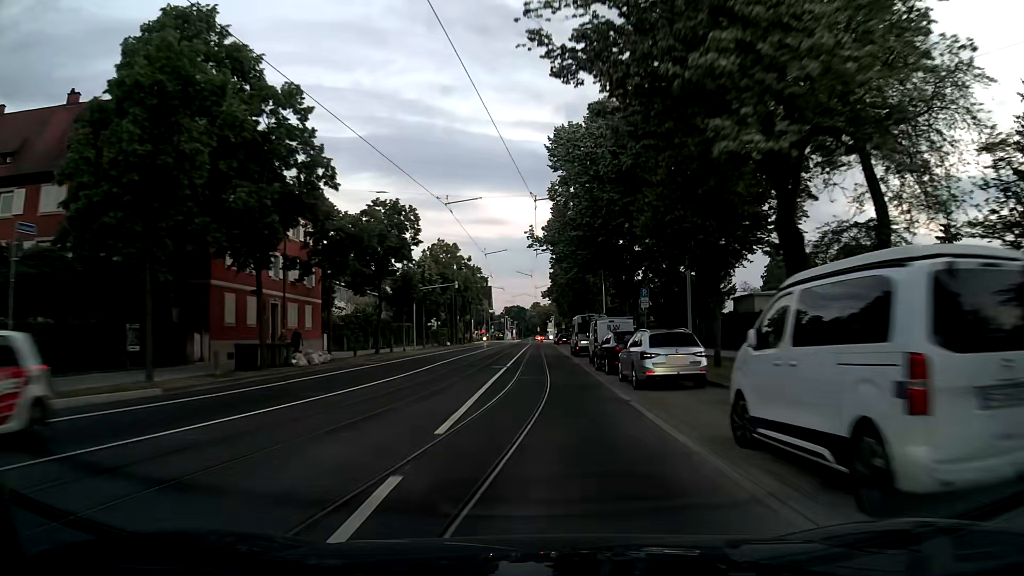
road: secondary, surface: asphalt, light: Sunrise
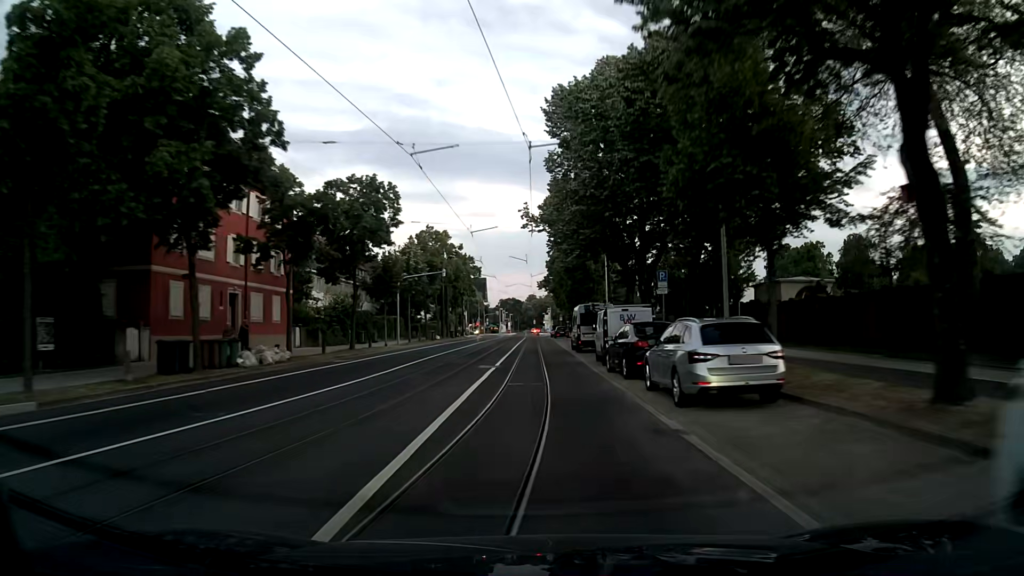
(0.0, +5.6) m; +1°
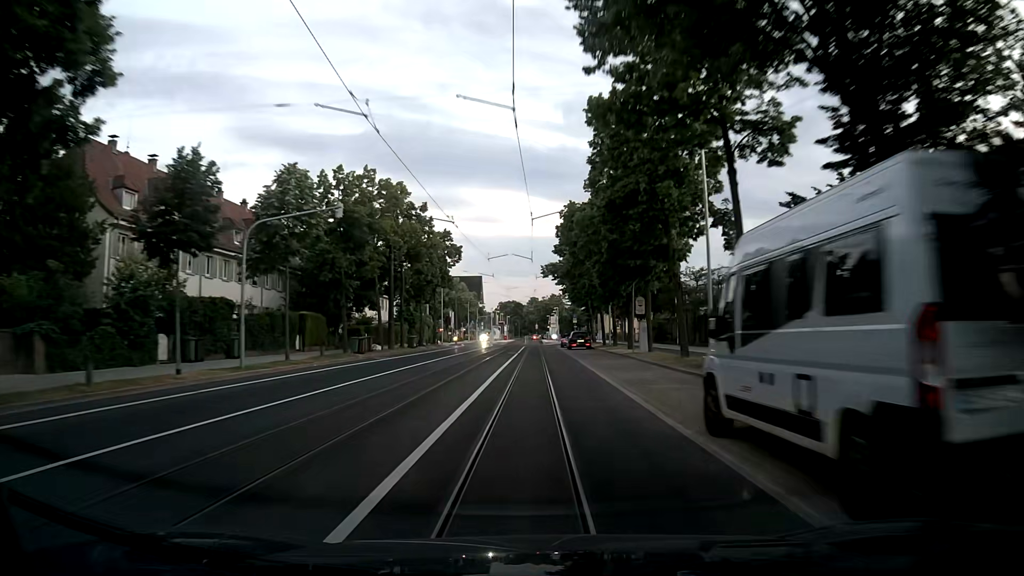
(-0.2, +31.1) m; 0°
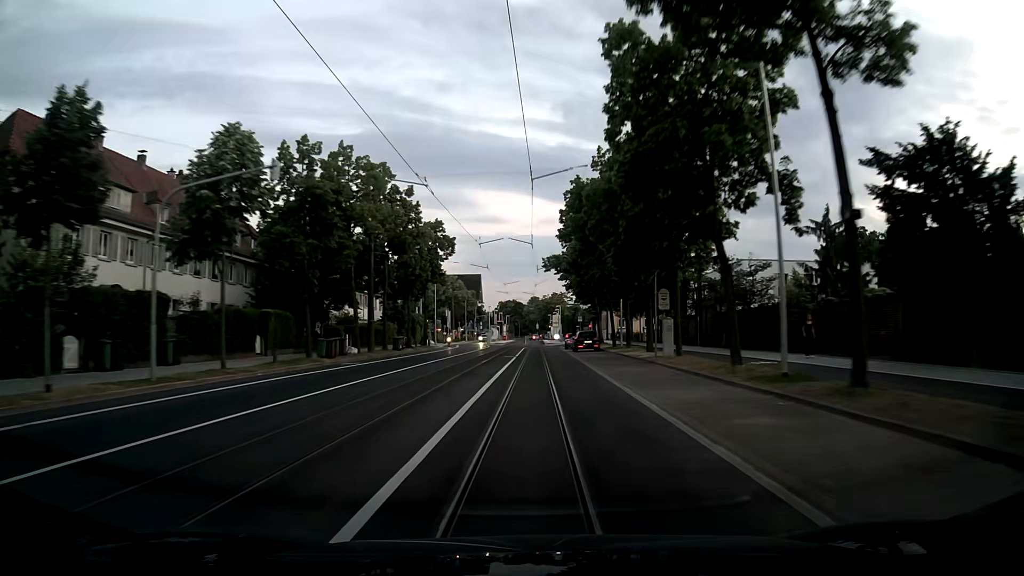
(0.0, +6.7) m; -1°
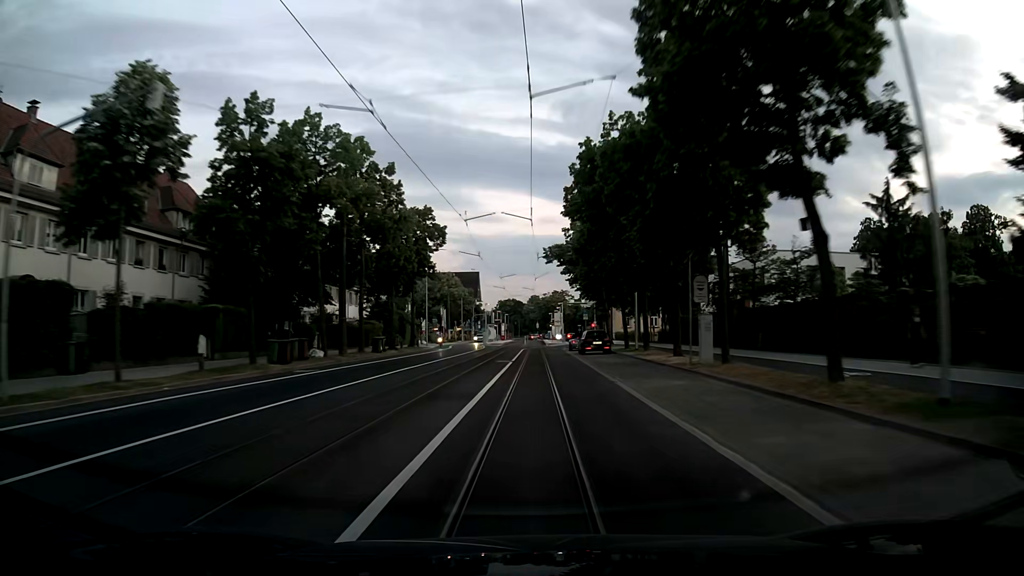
(+0.1, +6.8) m; 0°
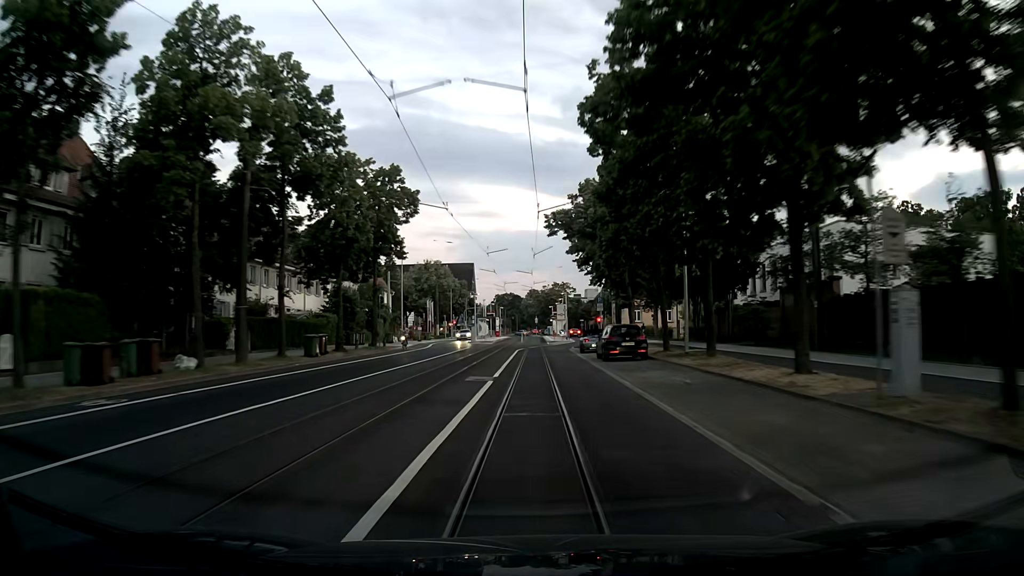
(+0.1, +13.6) m; 0°
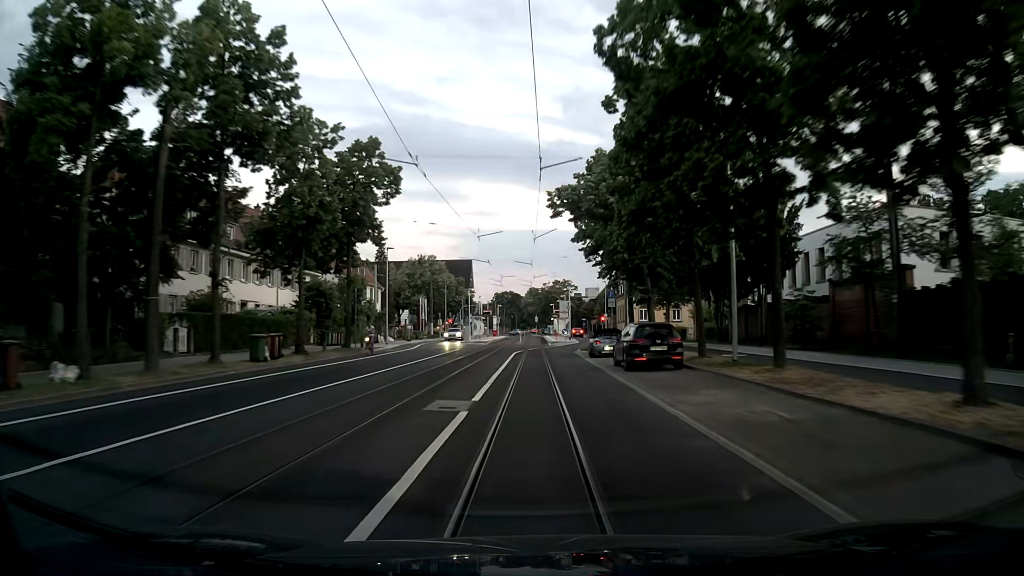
(0.0, +6.5) m; 0°
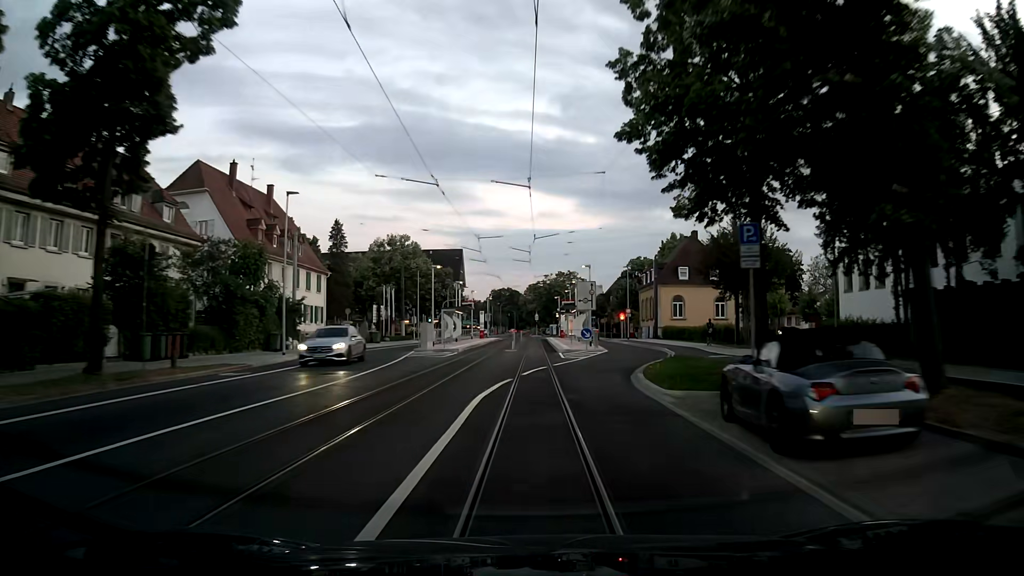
(+0.1, +23.7) m; +1°
(0, +10) (+1, +20) (+3, +30) (+5, +40) (+6, +49) (+6, +59) (+6, +69) (+5, +79) (+5, +89) (+5, +99) m
